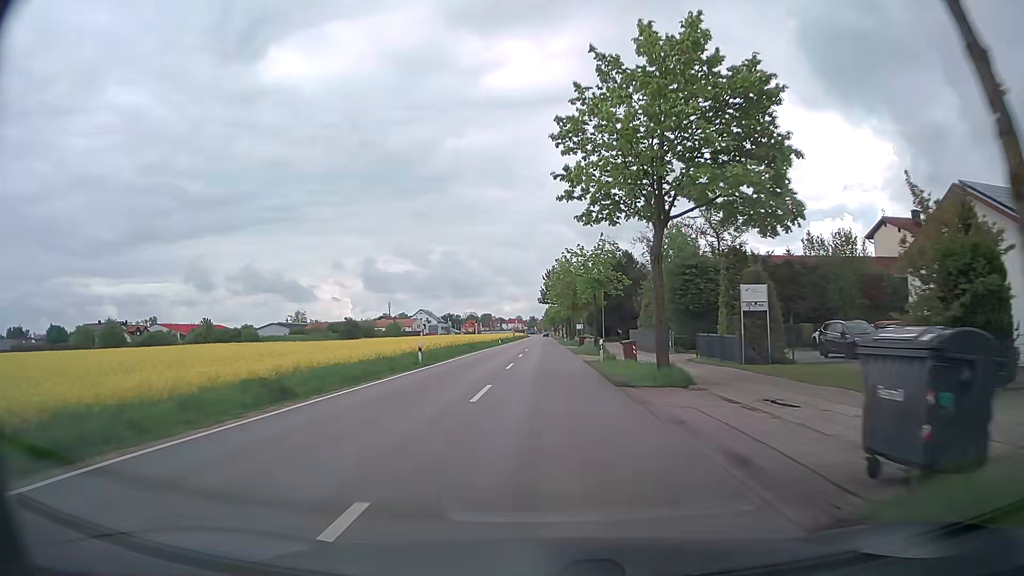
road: secondary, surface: asphalt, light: Day
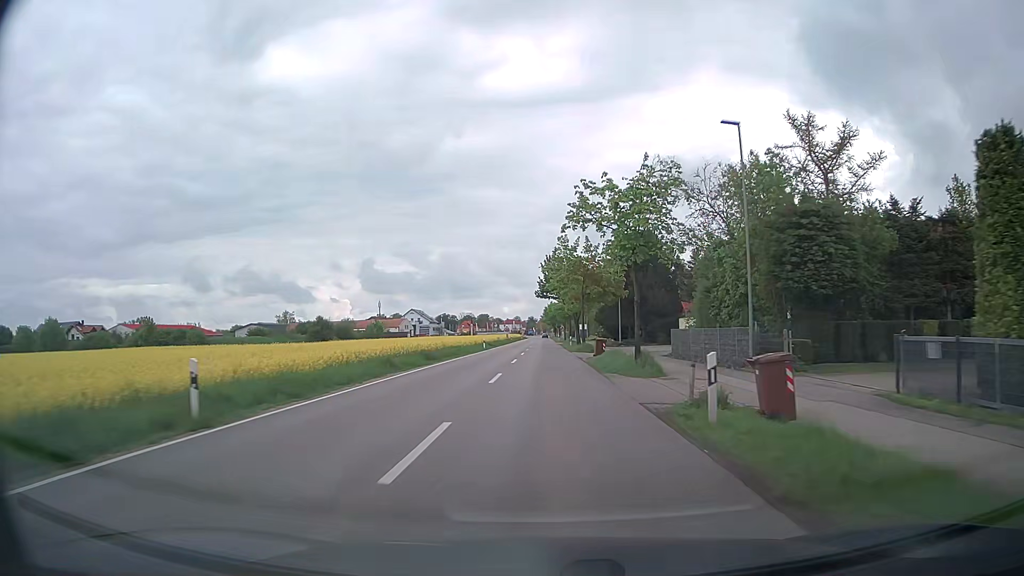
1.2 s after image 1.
(-0.1, +19.3) m; 0°
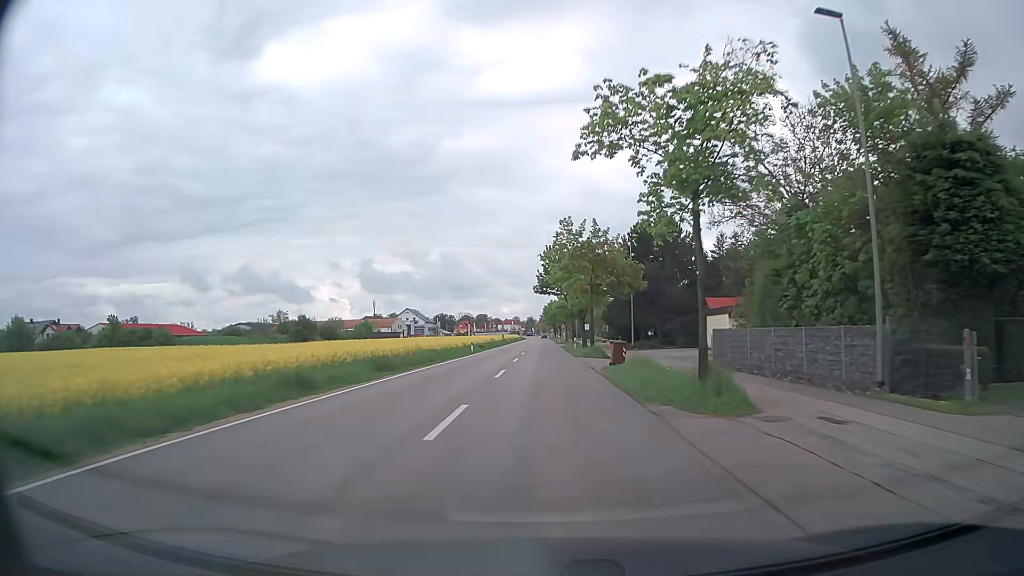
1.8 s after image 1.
(0.0, +9.6) m; 0°
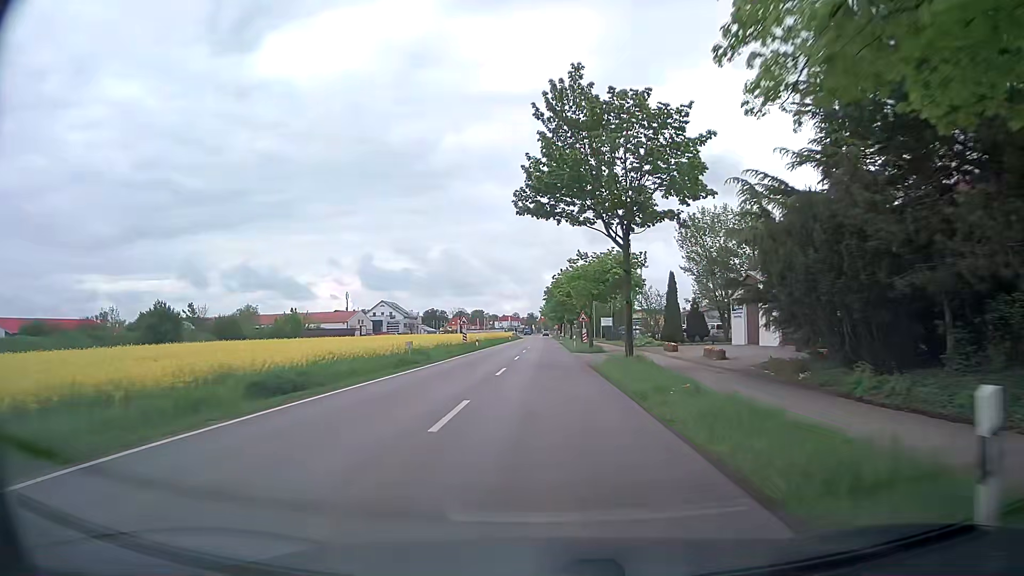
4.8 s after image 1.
(0.0, +47.5) m; 0°
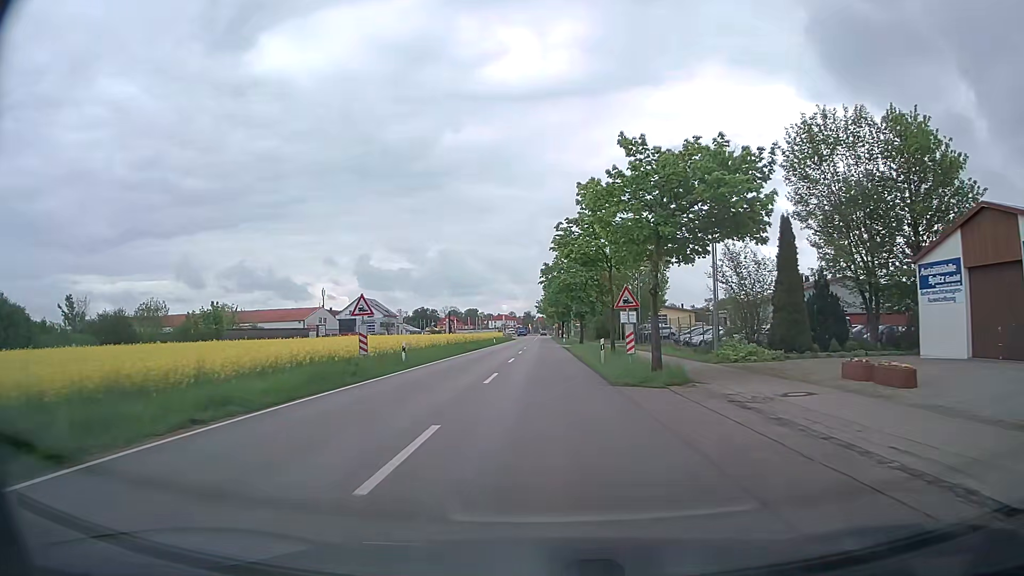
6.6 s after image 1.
(+0.1, +27.5) m; +1°
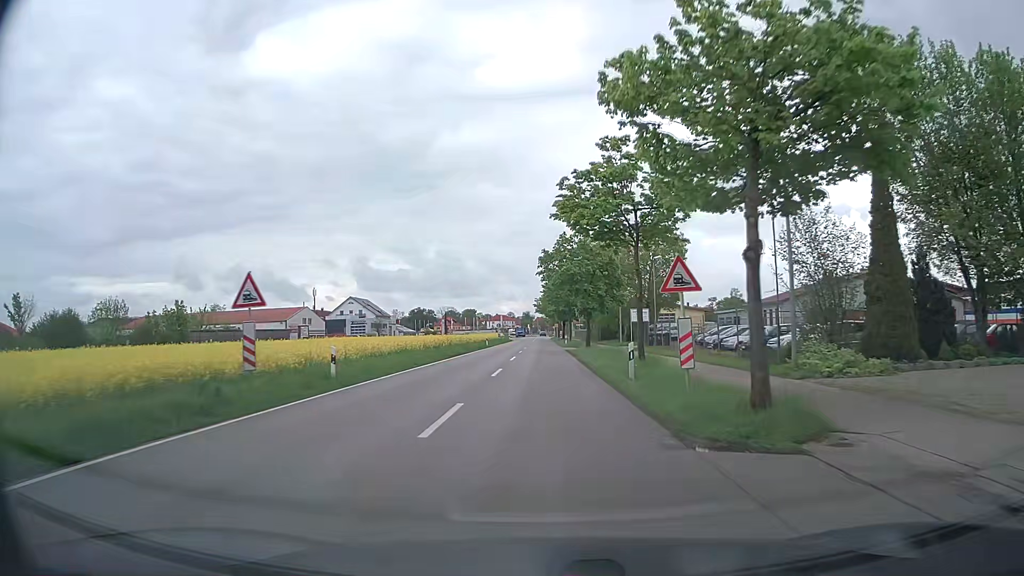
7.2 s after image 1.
(0.0, +9.0) m; 0°
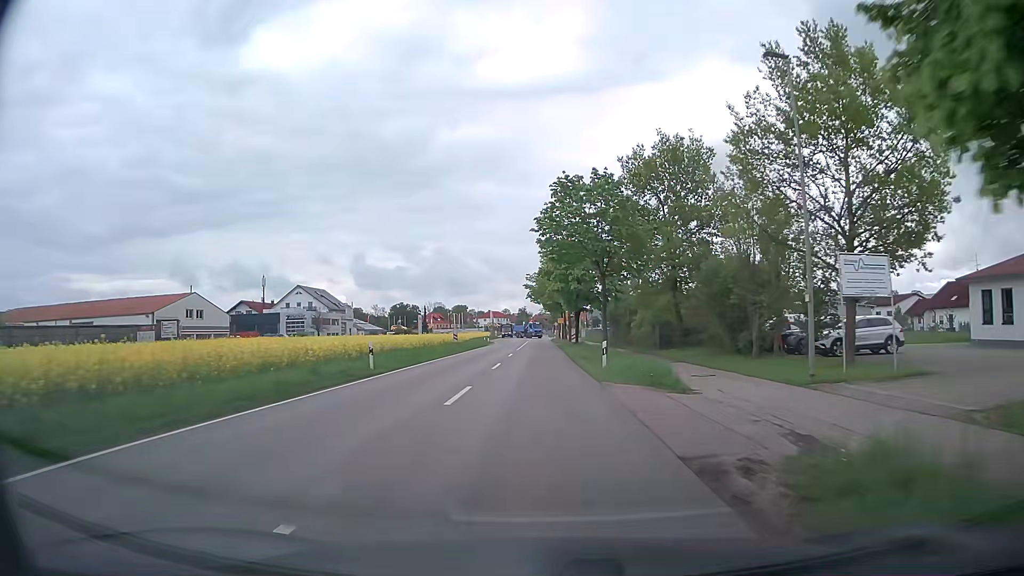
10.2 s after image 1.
(0.0, +44.2) m; 0°
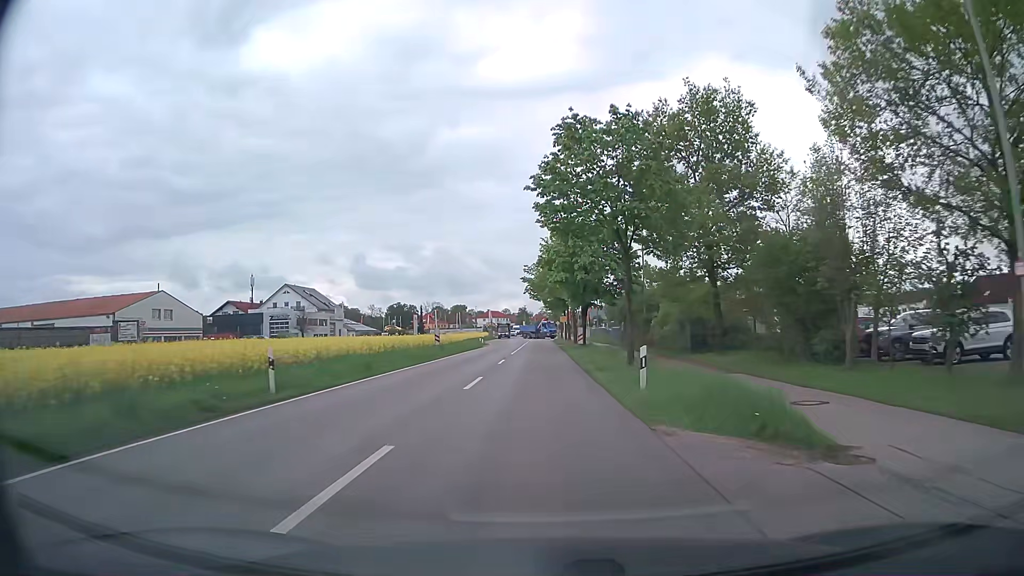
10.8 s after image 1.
(0.0, +8.7) m; 0°
(0, +10) (0, +20) (0, +30) (0, +40) (0, +50) (-1, +60) (-1, +70) (-1, +80) (-1, +90) (-1, +100) m
